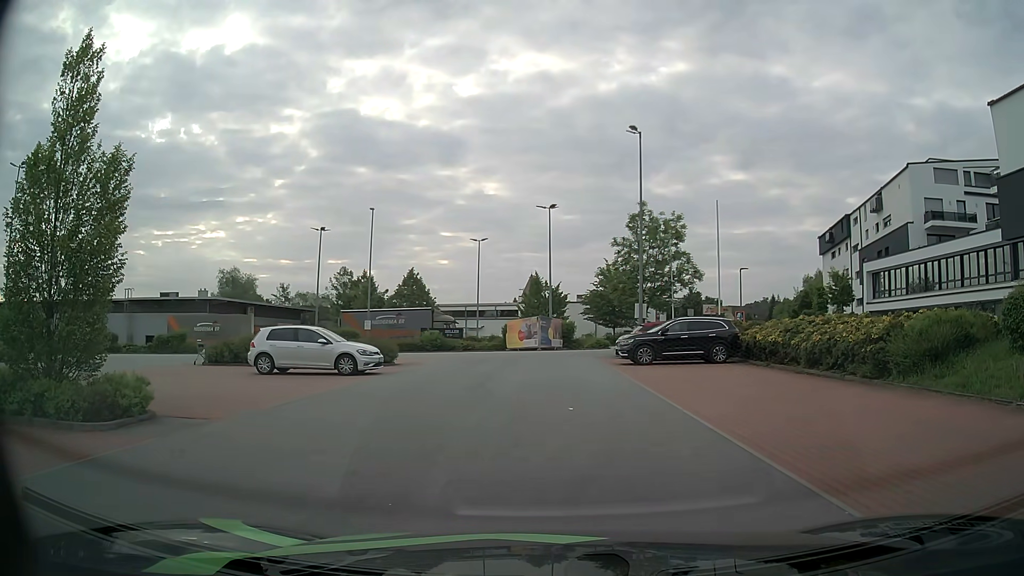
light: Day
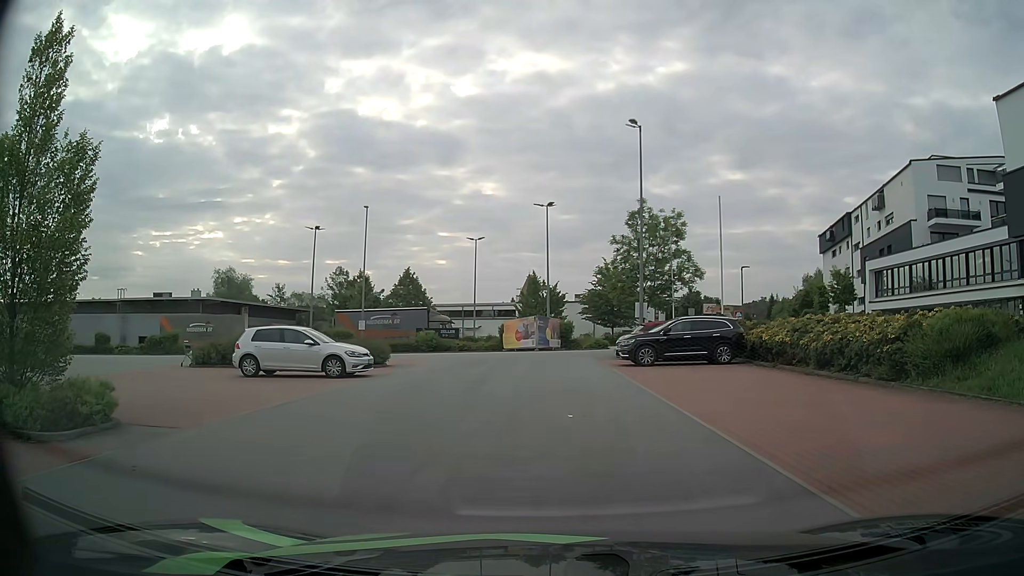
(0.0, +0.9) m; +2°
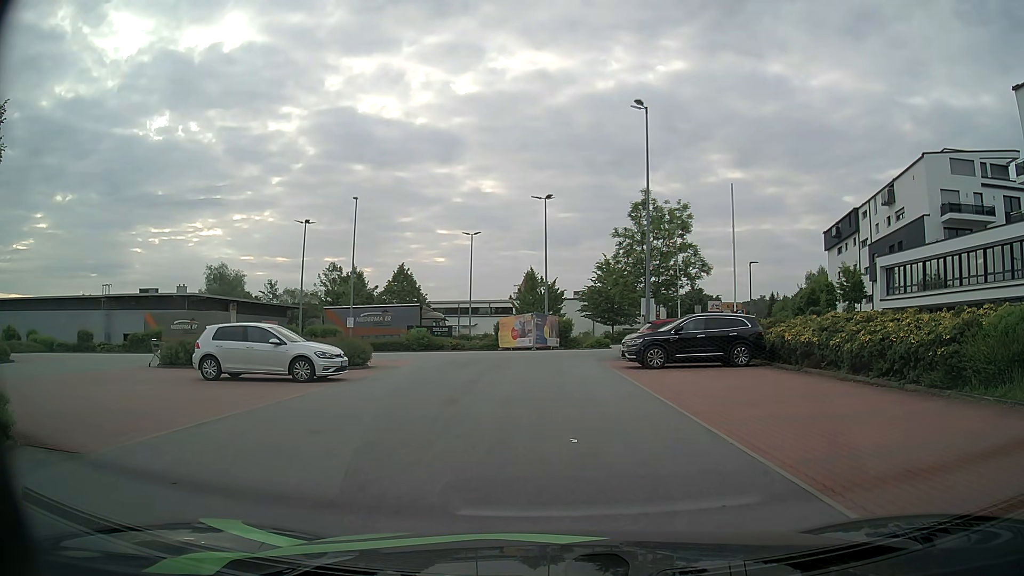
(0.0, +2.3) m; -1°
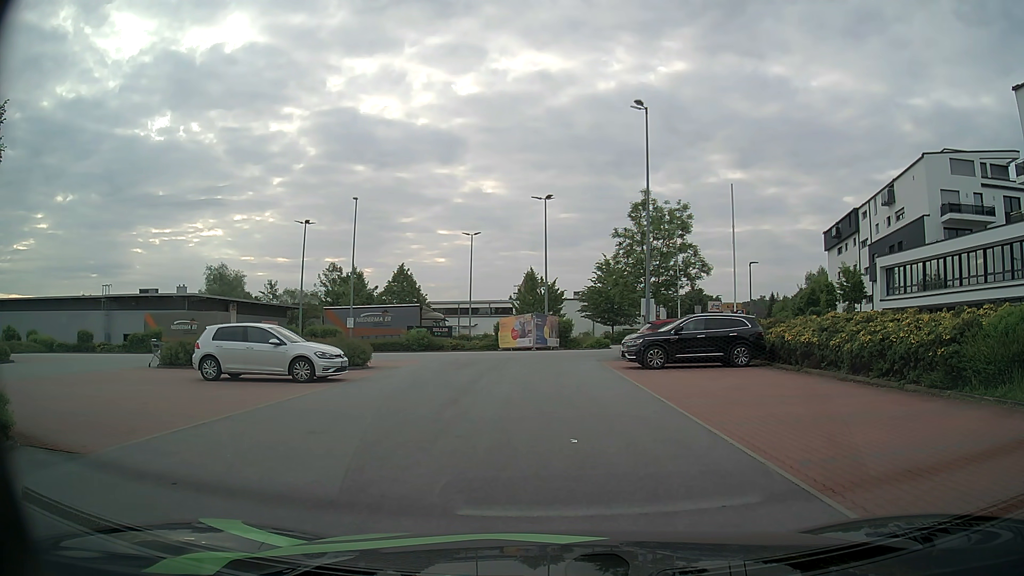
(0.0, +0.1) m; 0°
